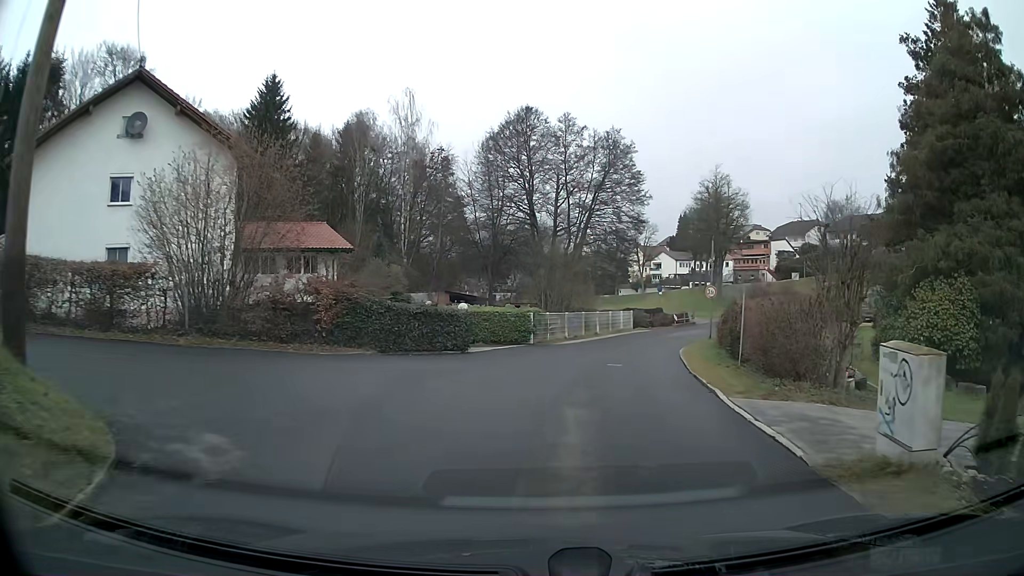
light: Day
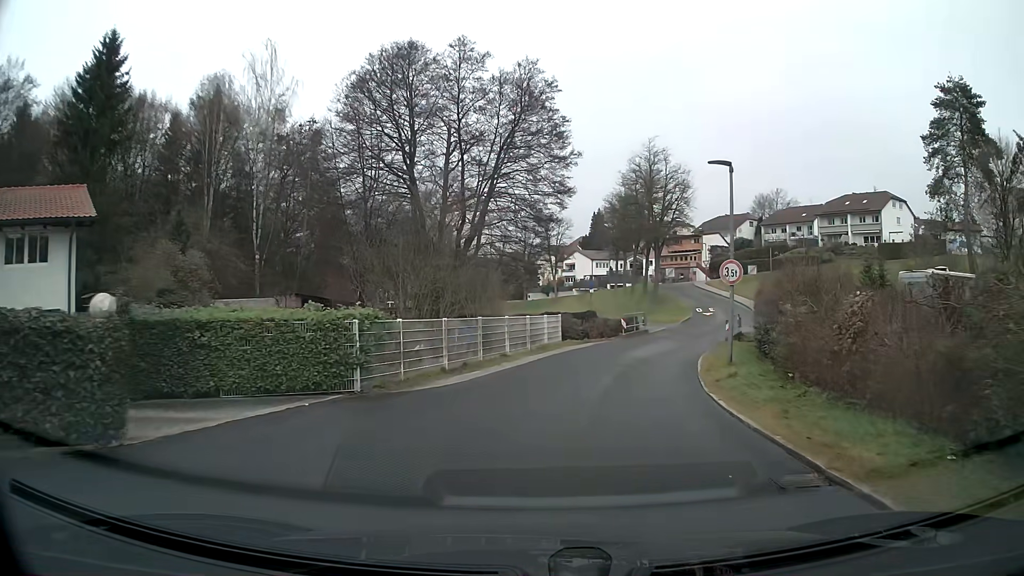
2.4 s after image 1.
(+1.2, +16.2) m; +9°
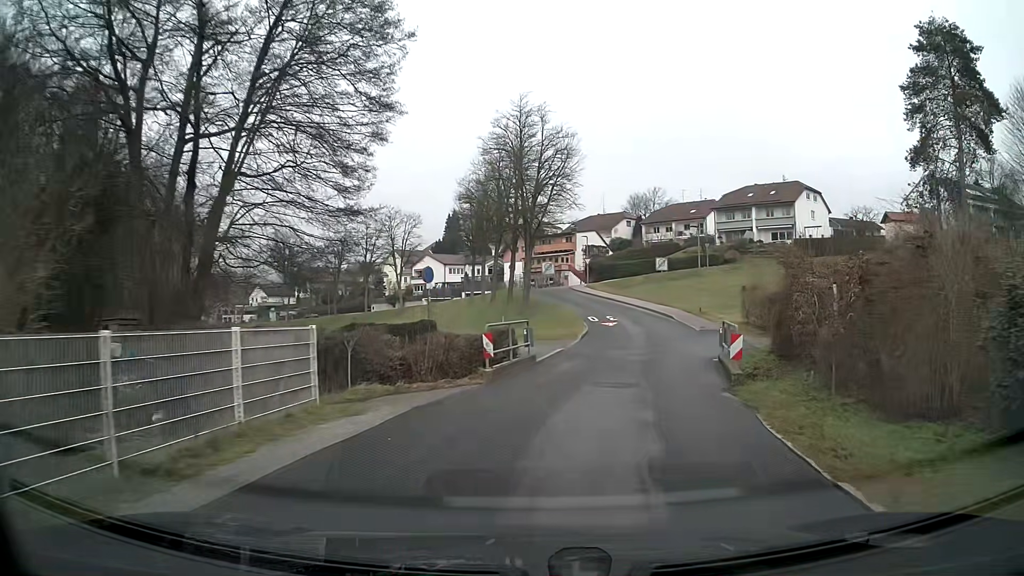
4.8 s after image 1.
(+1.9, +17.9) m; +13°
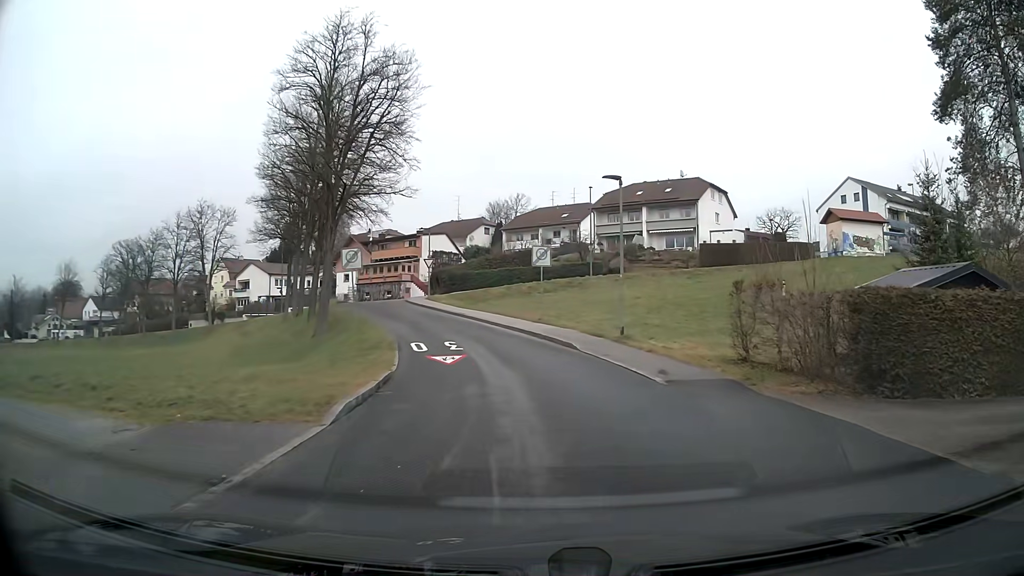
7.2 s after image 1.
(+1.9, +18.7) m; +10°
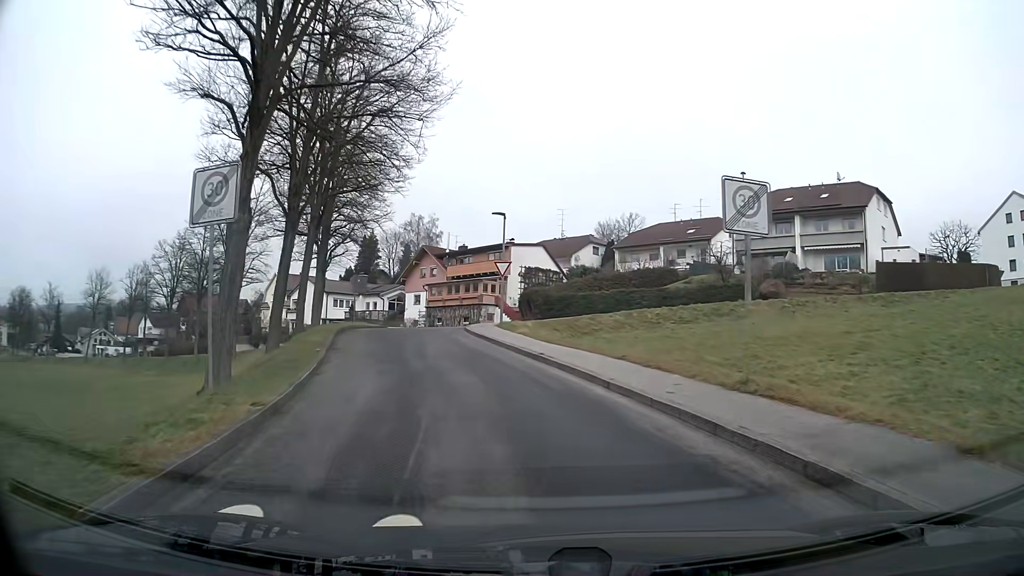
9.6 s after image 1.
(-1.5, +18.5) m; -11°
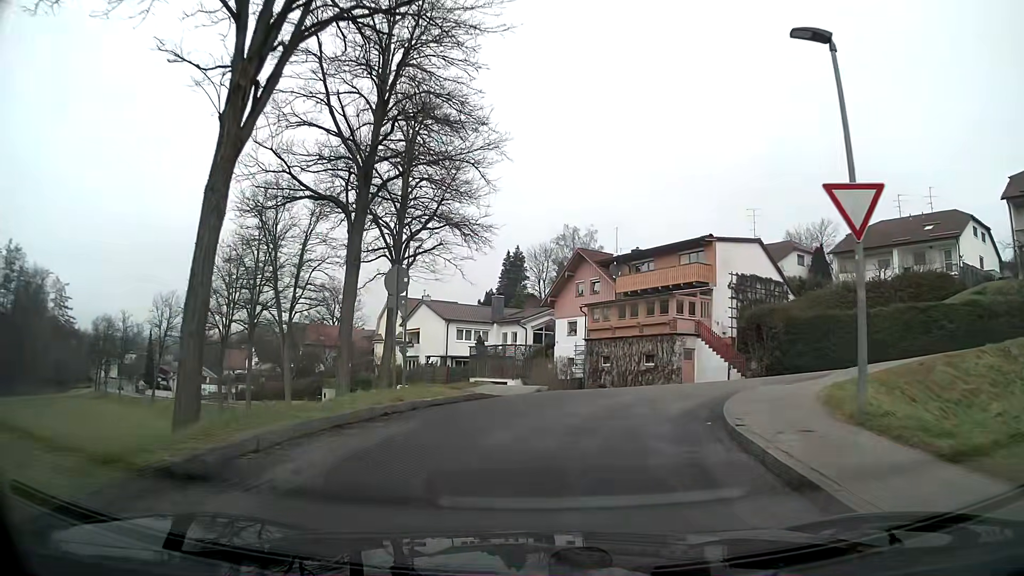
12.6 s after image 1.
(-2.8, +21.8) m; -11°
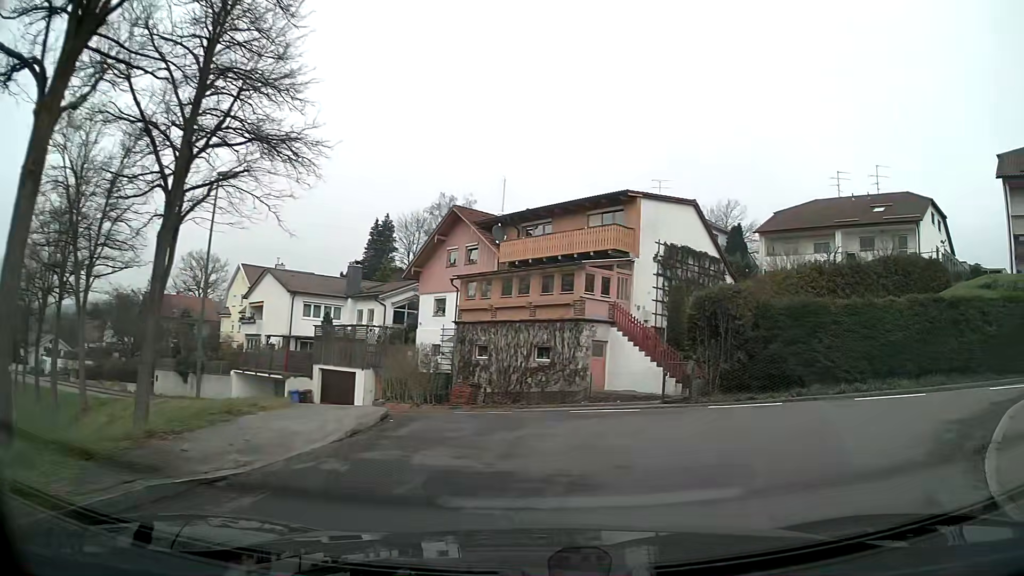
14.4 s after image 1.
(+0.8, +9.9) m; +14°
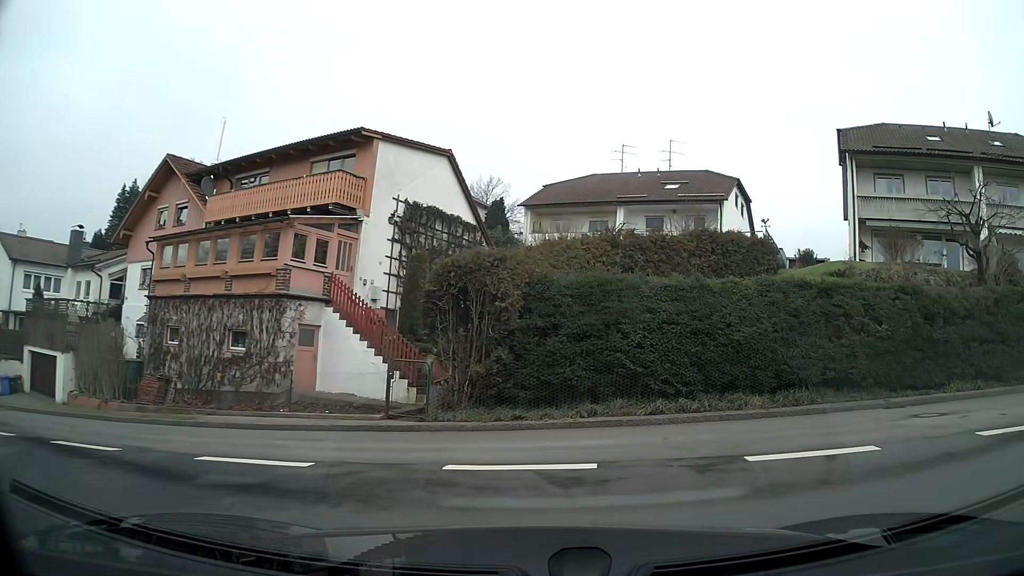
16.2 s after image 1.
(+1.1, +6.5) m; +18°
